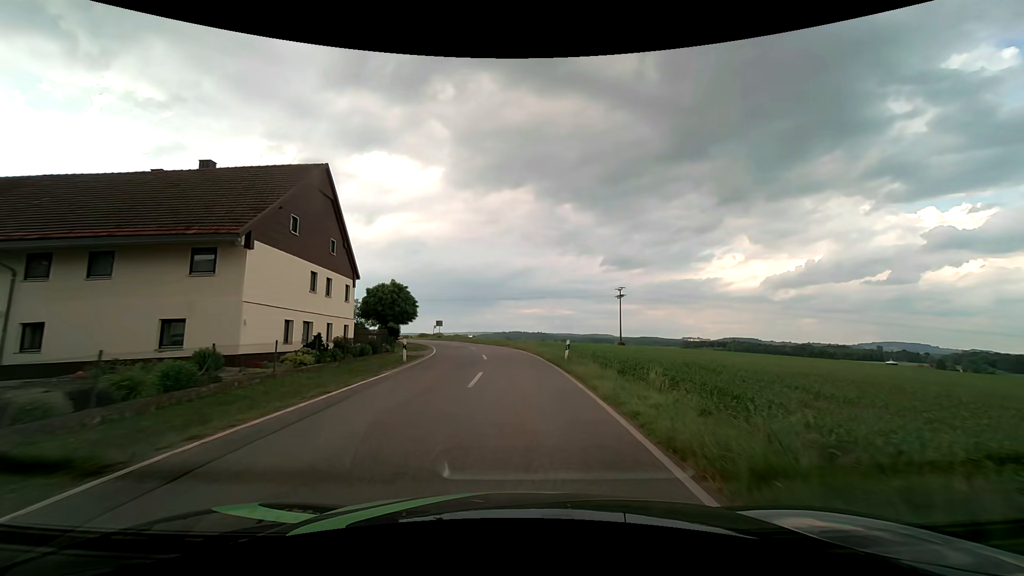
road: tertiary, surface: asphalt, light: Day
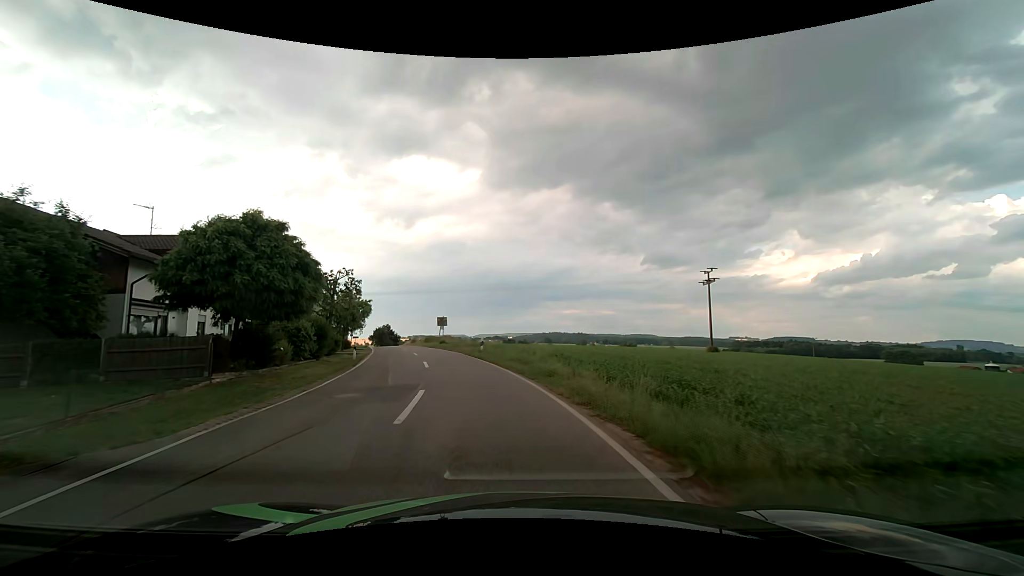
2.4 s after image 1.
(-0.4, +28.1) m; -4°
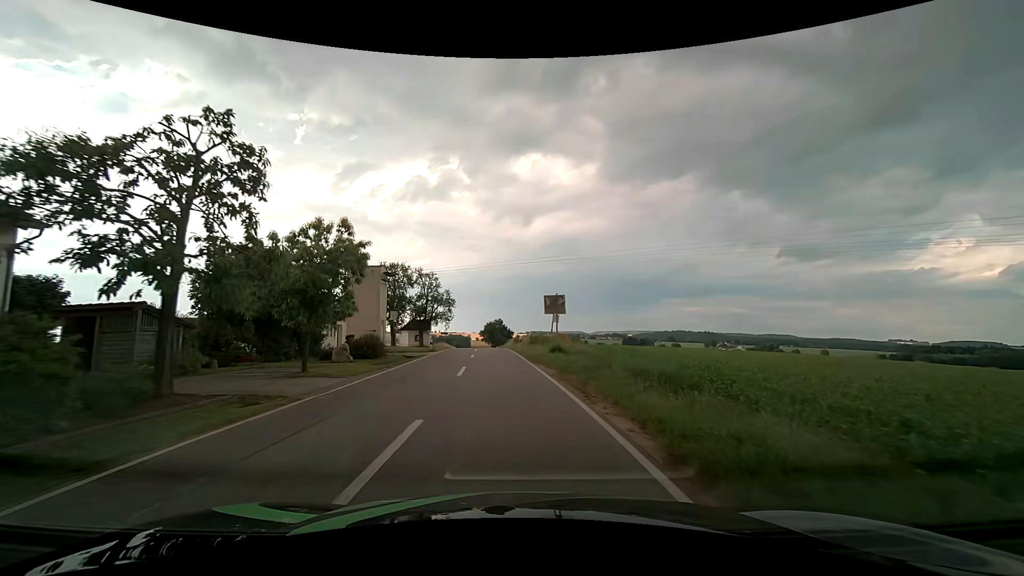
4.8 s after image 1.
(-3.5, +27.6) m; -13°
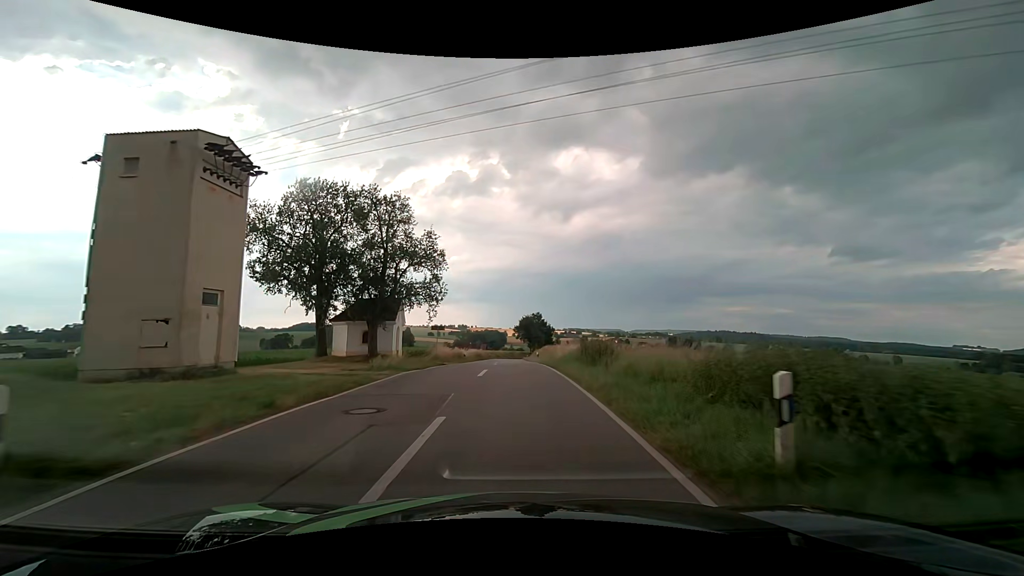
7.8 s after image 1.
(-1.8, +35.3) m; -4°
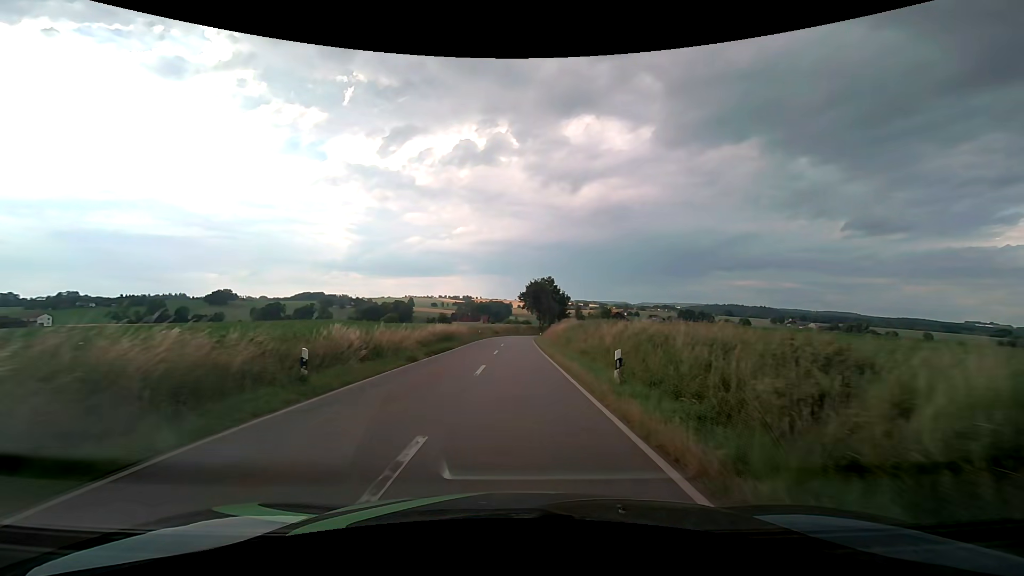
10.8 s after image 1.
(-0.1, +37.4) m; 0°
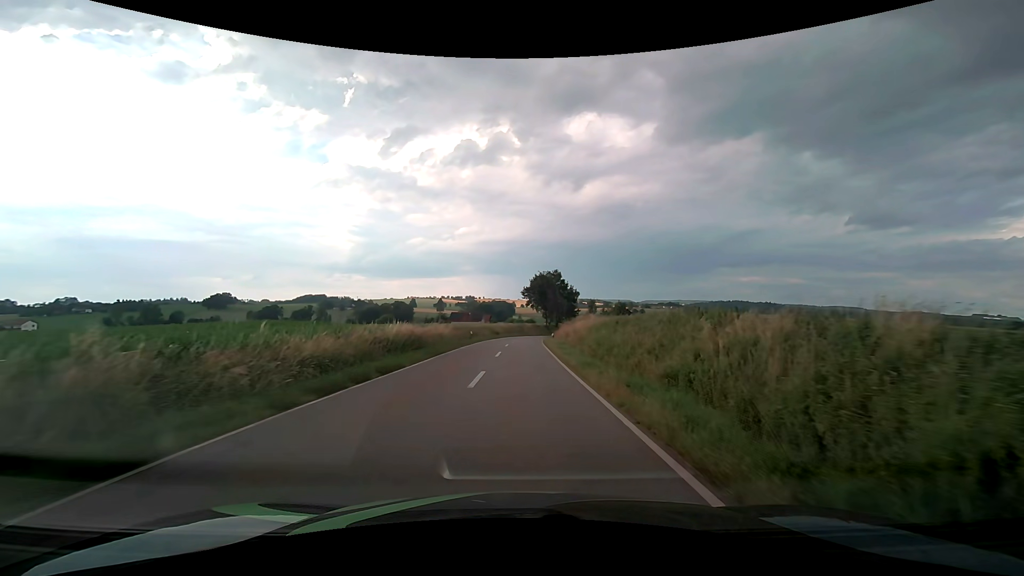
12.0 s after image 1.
(0.0, +14.8) m; 0°
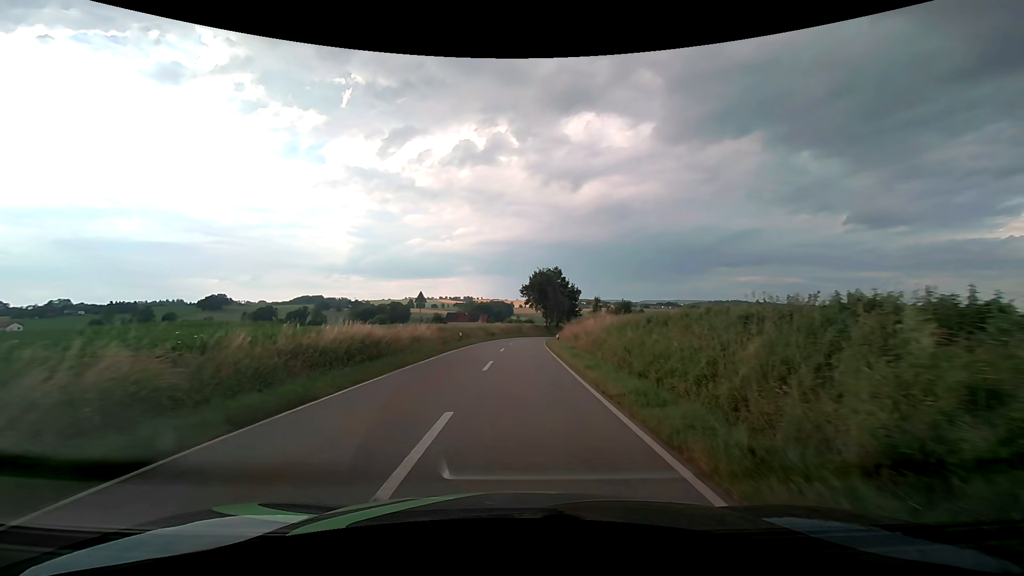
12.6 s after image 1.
(0.0, +7.3) m; 0°
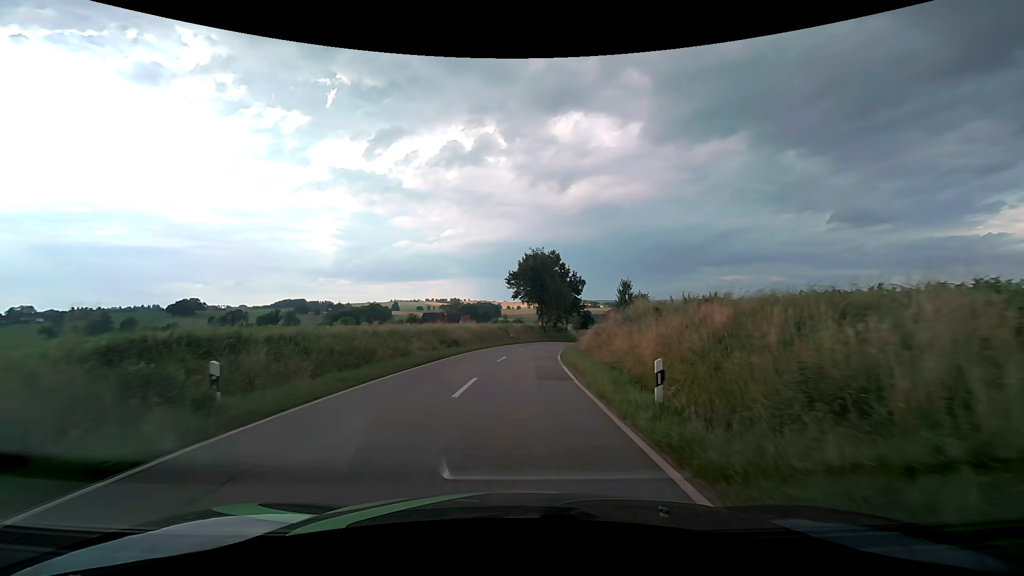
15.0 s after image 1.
(+0.4, +29.5) m; +1°
(0, +10) (0, +20) (+1, +30) (+2, +40) (+3, +50) (+6, +60) (+9, +69) (+11, +79) (+14, +88) (+17, +98) m
